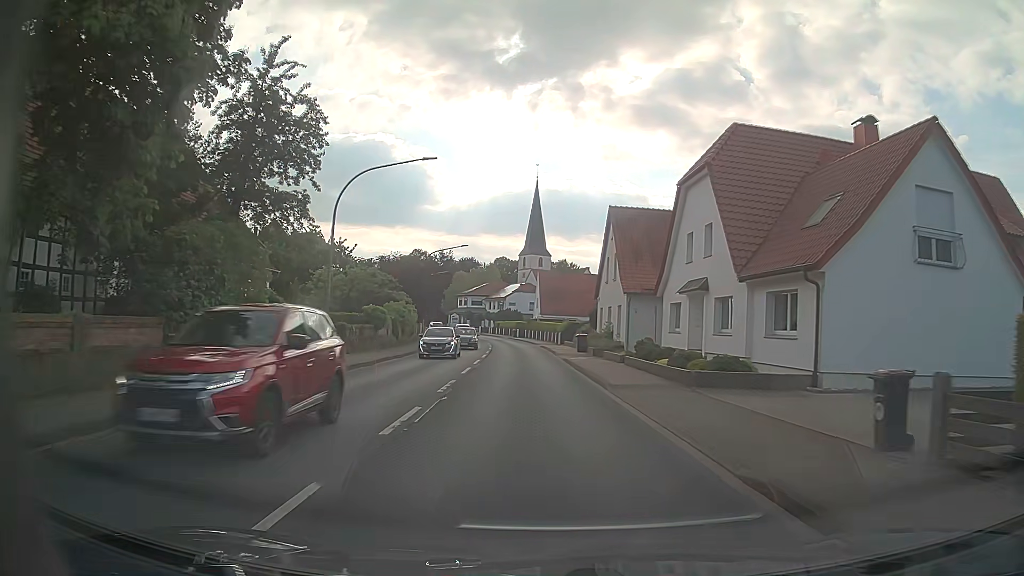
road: primary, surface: asphalt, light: Day
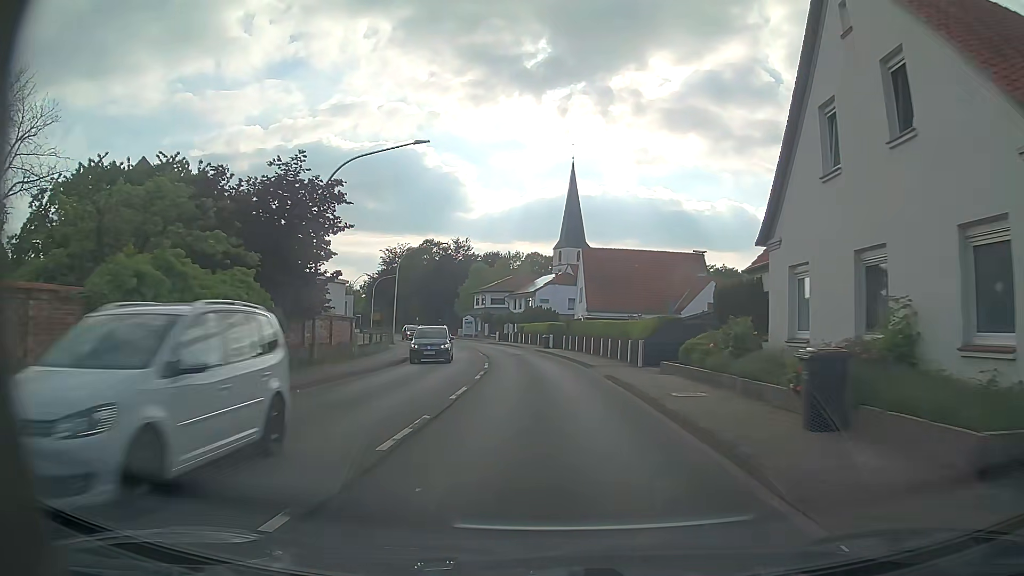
(-1.2, +31.6) m; -3°
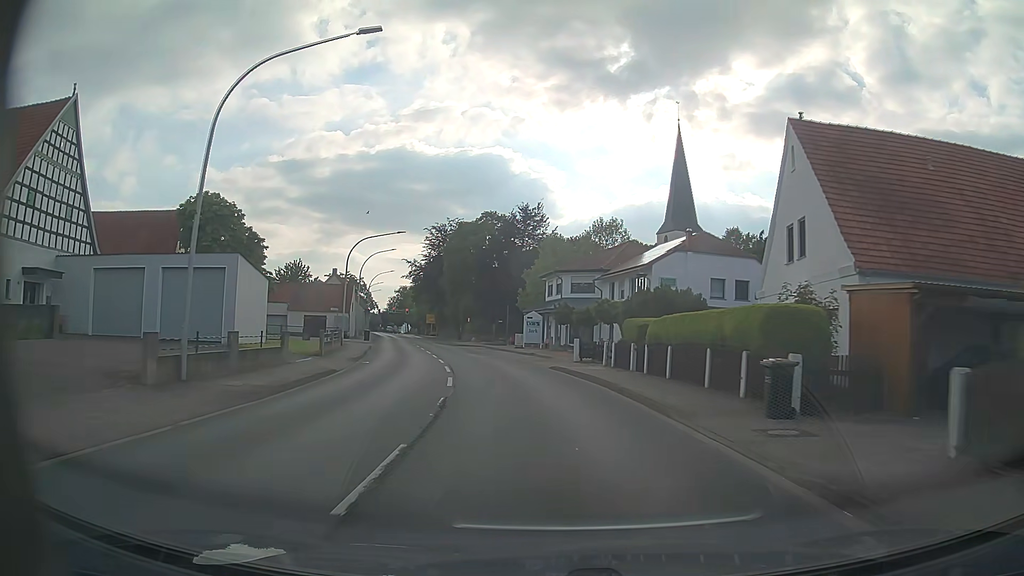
(-2.0, +39.4) m; -8°
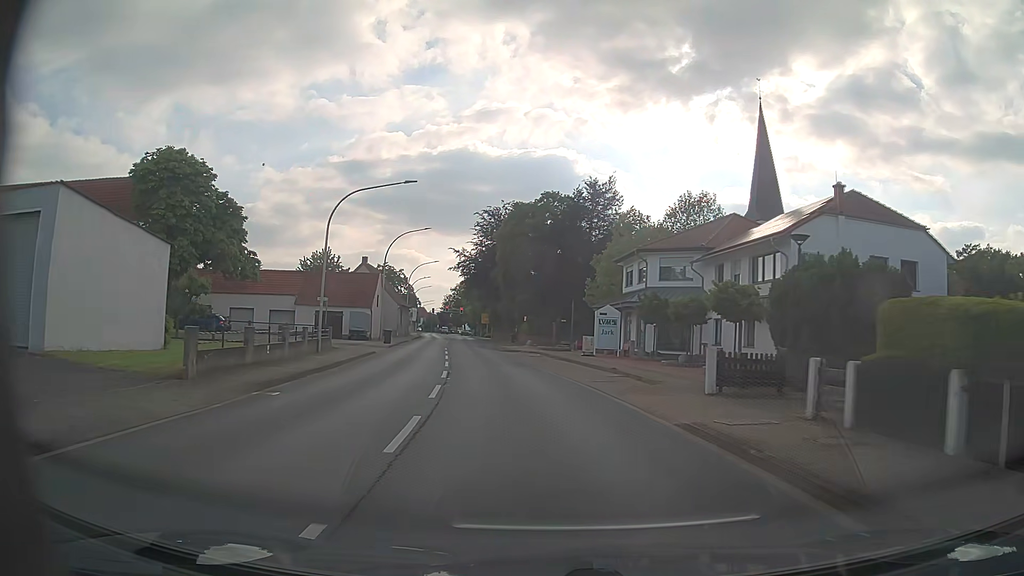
(-0.7, +15.8) m; -5°
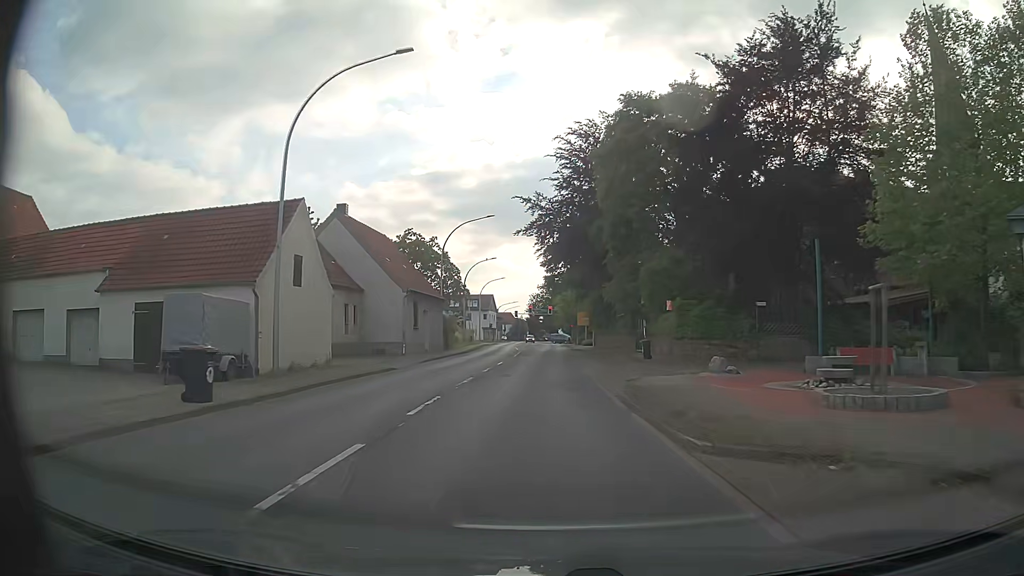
(-3.4, +39.4) m; -8°
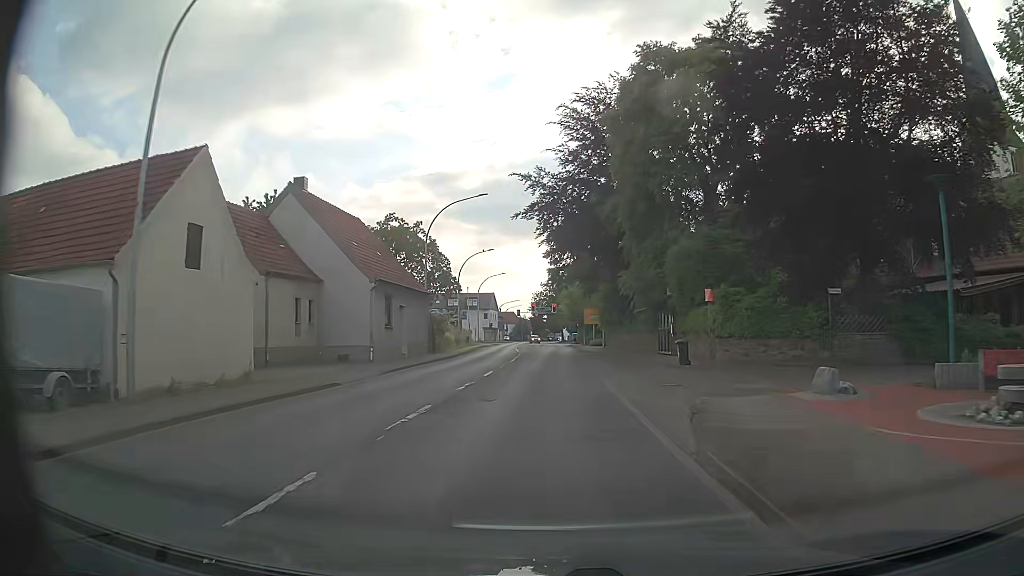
(0.0, +7.9) m; -1°
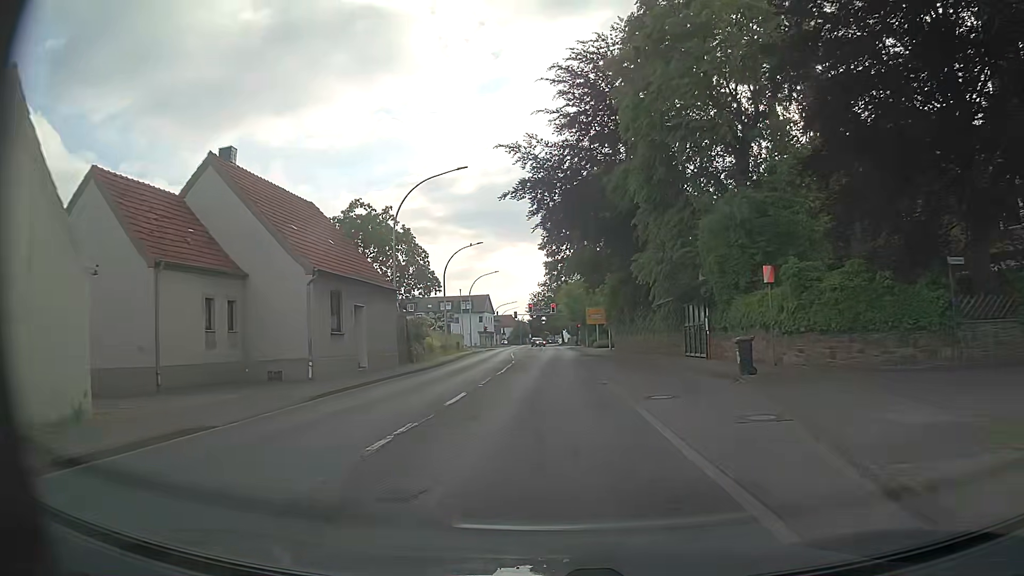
(+0.1, +7.9) m; 0°
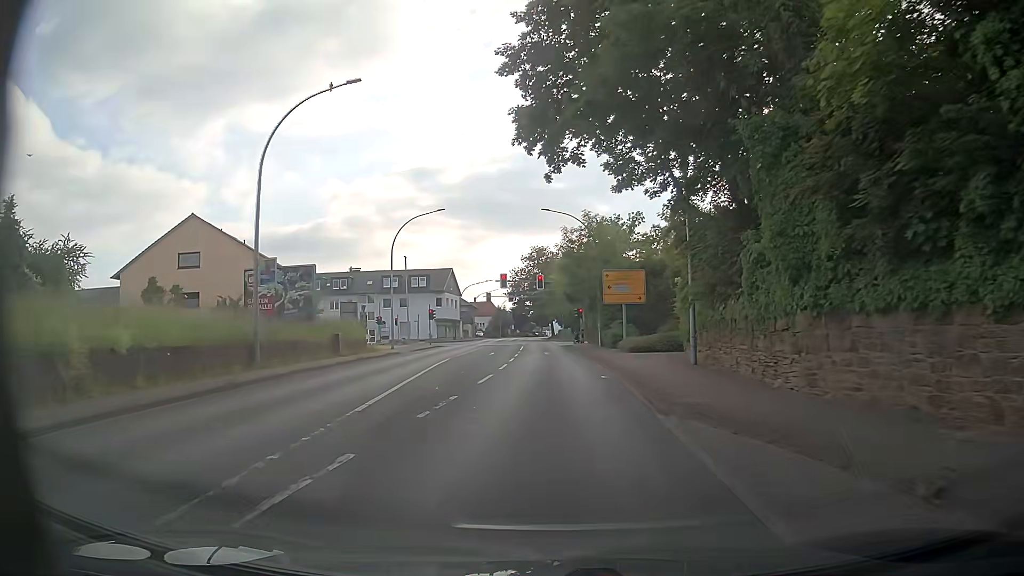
(+0.3, +37.6) m; +1°
(0, +10) (0, +20) (0, +30) (0, +40) (0, +50) (0, +60) (-1, +70) (-1, +80) (-1, +90) (-2, +100) m
